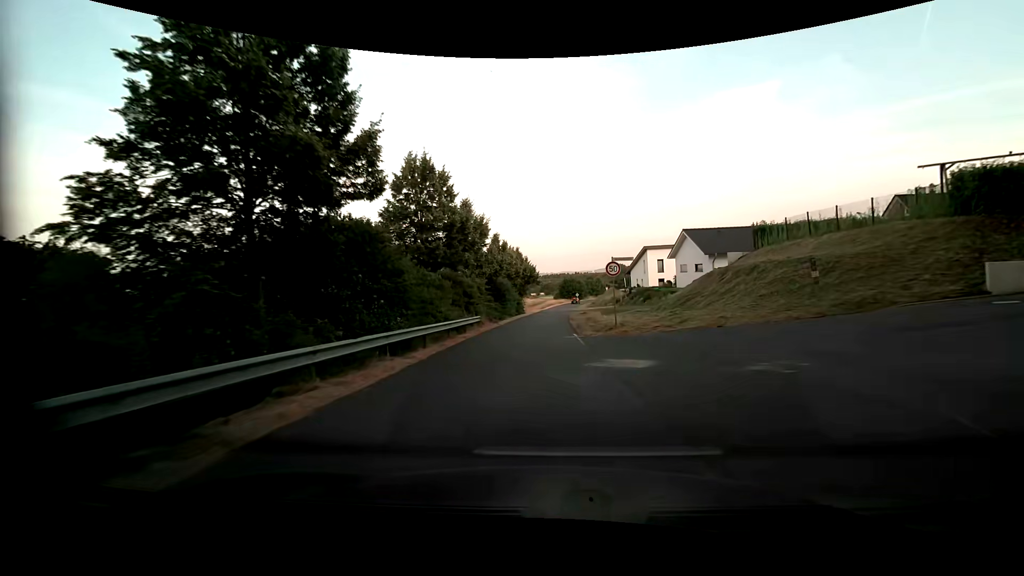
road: residential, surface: asphalt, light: Day
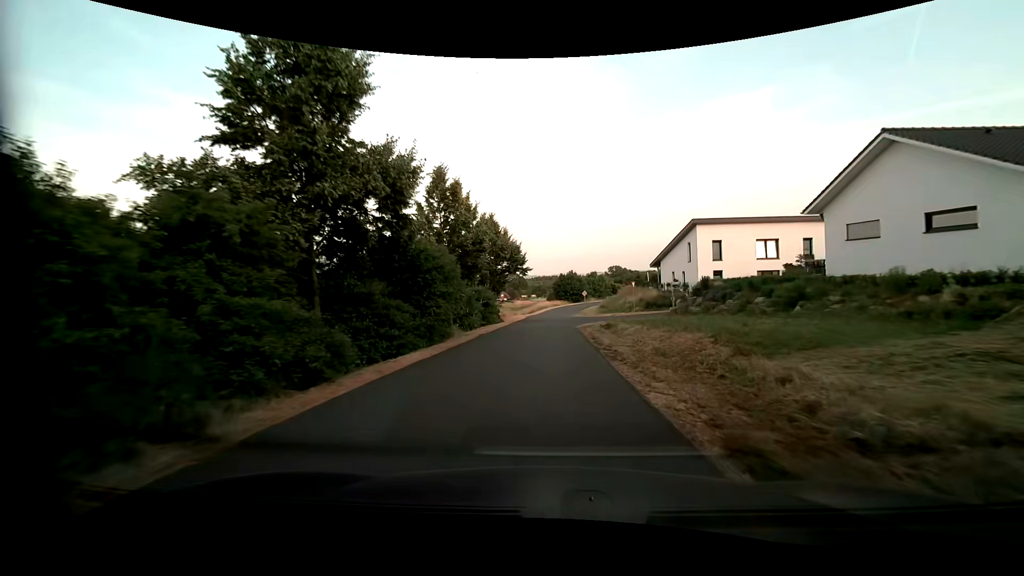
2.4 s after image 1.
(-0.4, +27.9) m; 0°
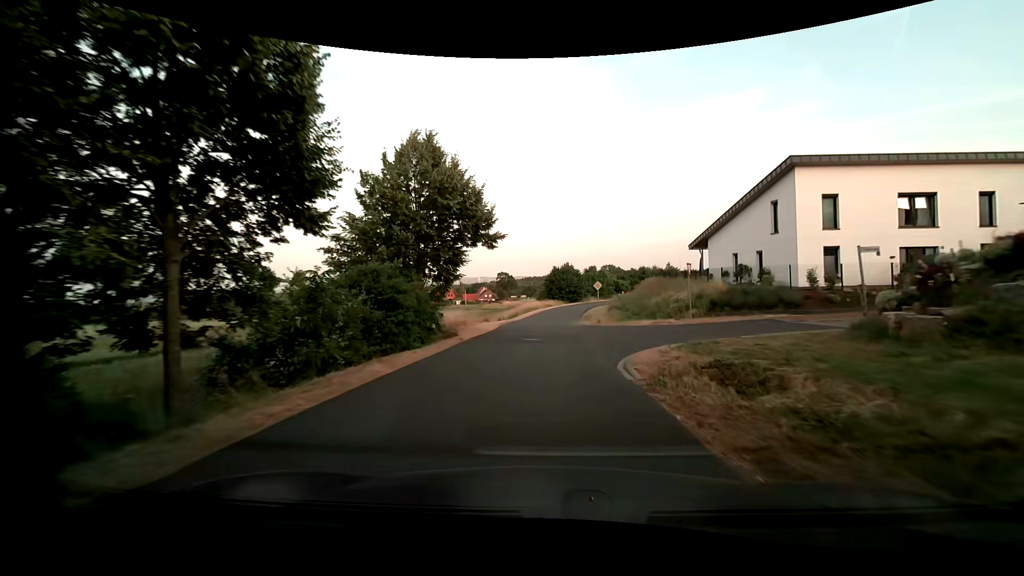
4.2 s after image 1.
(+0.2, +20.9) m; +1°
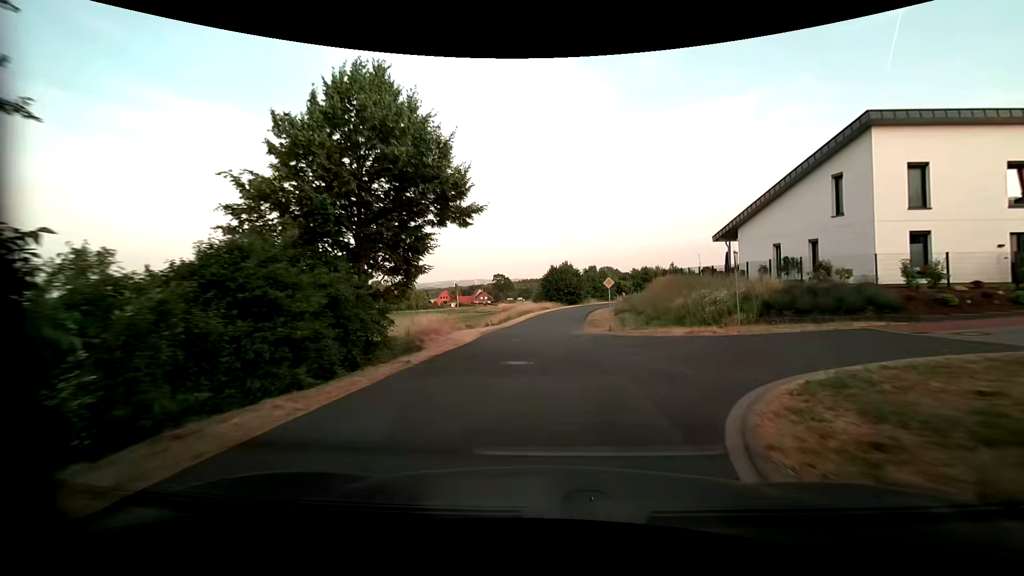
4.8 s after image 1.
(0.0, +6.9) m; +1°
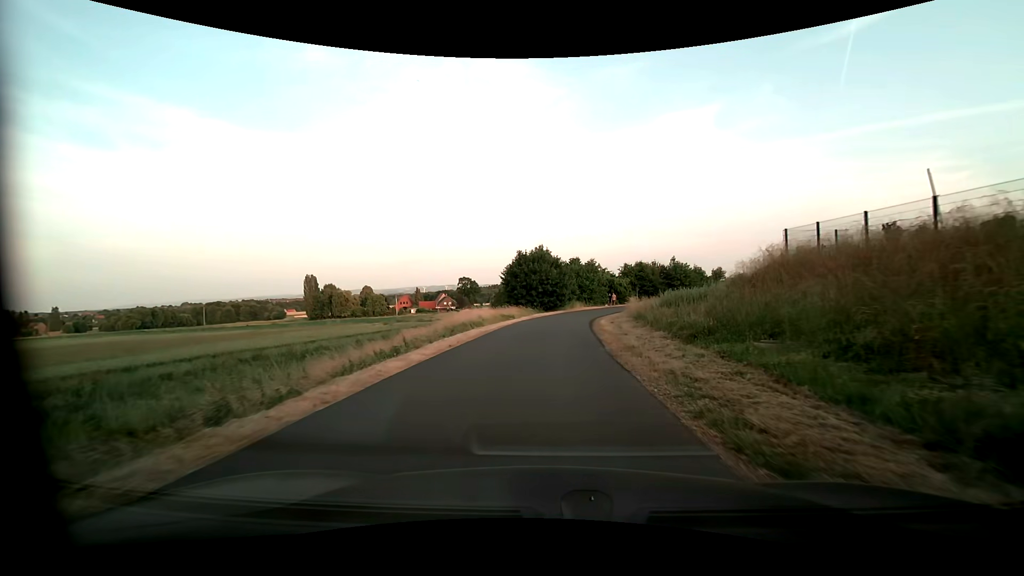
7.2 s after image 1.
(+0.4, +27.4) m; +3°
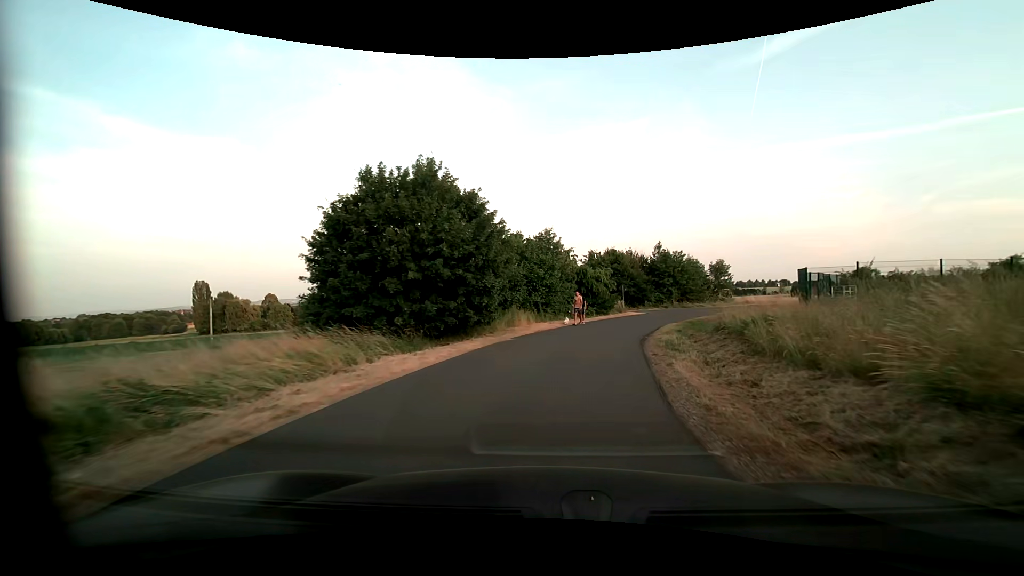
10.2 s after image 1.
(+1.4, +33.5) m; +7°
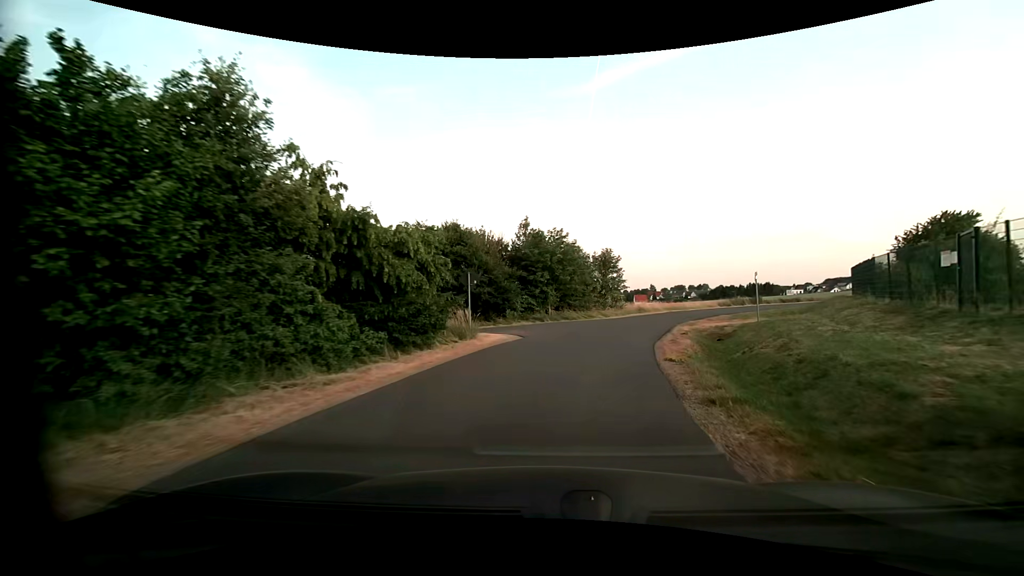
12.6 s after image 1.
(+3.4, +24.7) m; +17°
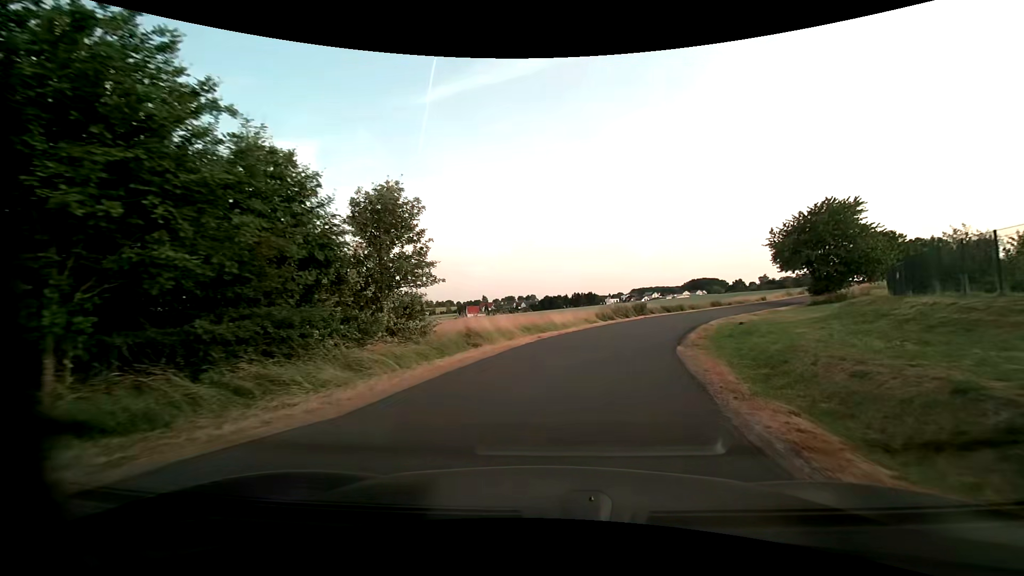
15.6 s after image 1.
(+4.8, +27.6) m; +19°
(+1, +10) (+3, +20) (+6, +29) (+10, +38) (+15, +47) (+21, +55) (+27, +63) (+33, +71) (+38, +80) (+44, +88) m
